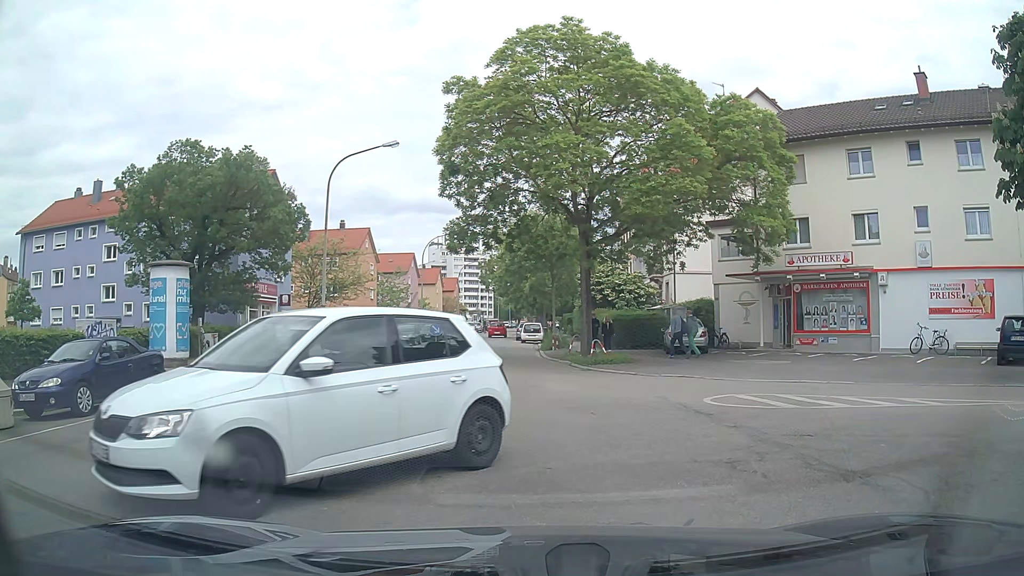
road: tertiary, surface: asphalt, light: Day
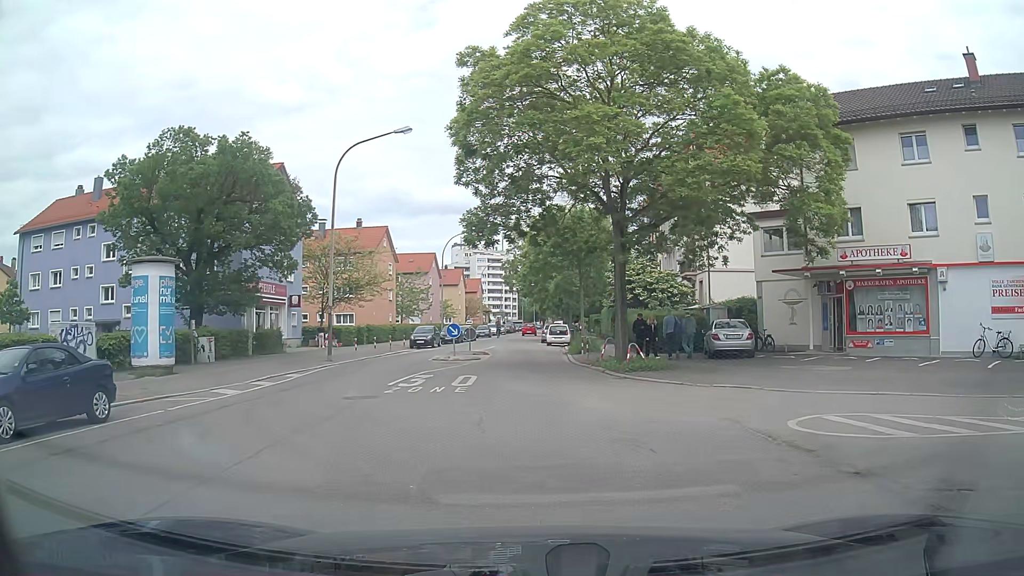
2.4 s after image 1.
(-0.1, +3.2) m; -4°
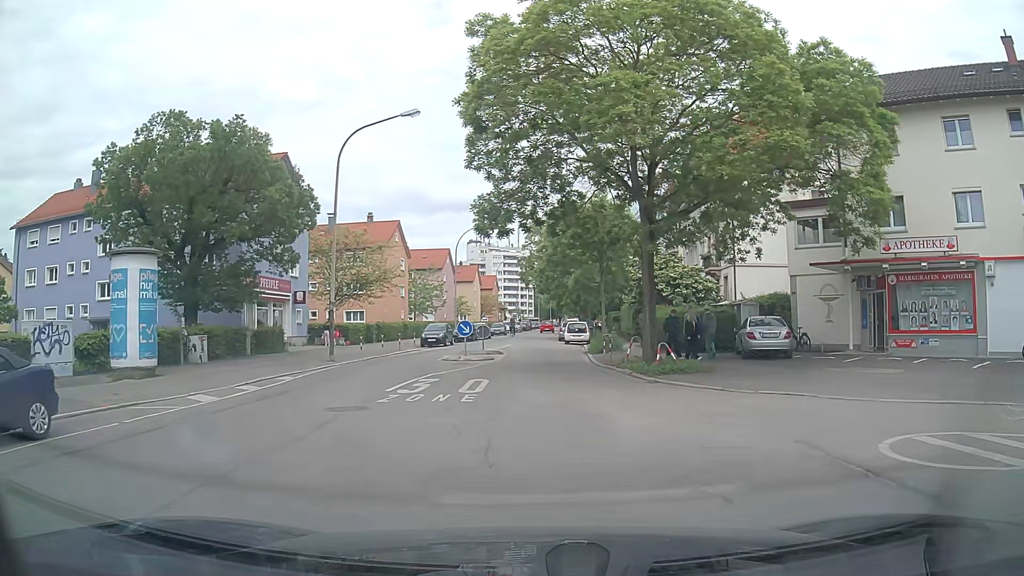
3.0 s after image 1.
(0.0, +2.3) m; -2°
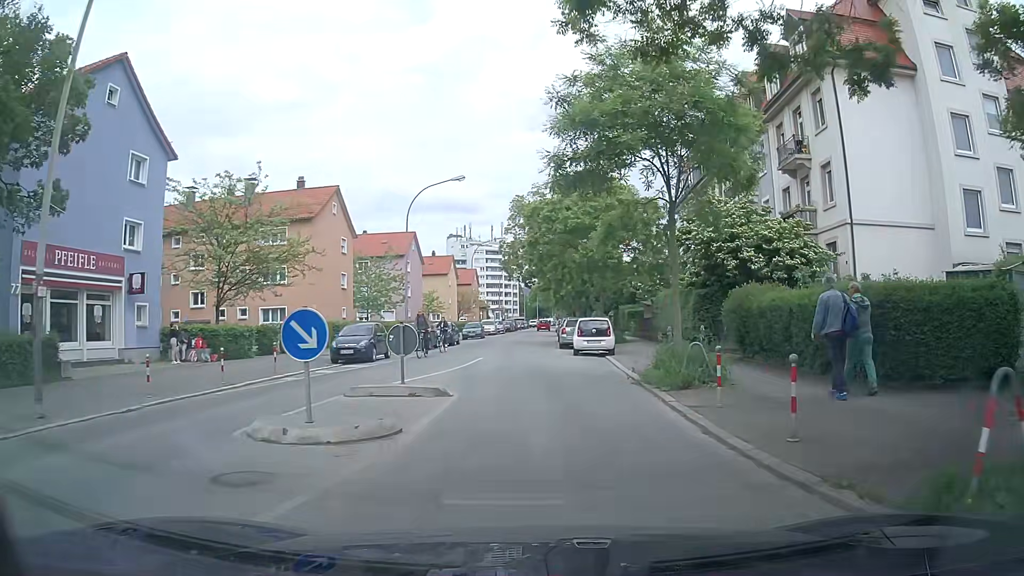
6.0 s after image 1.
(+0.2, +18.2) m; +3°
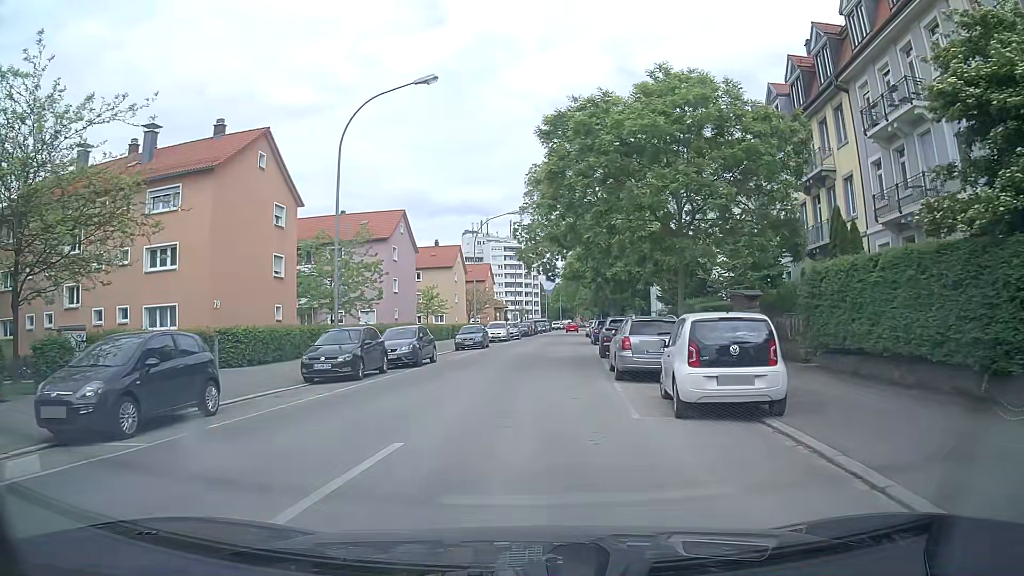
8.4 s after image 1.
(-0.2, +17.0) m; -1°
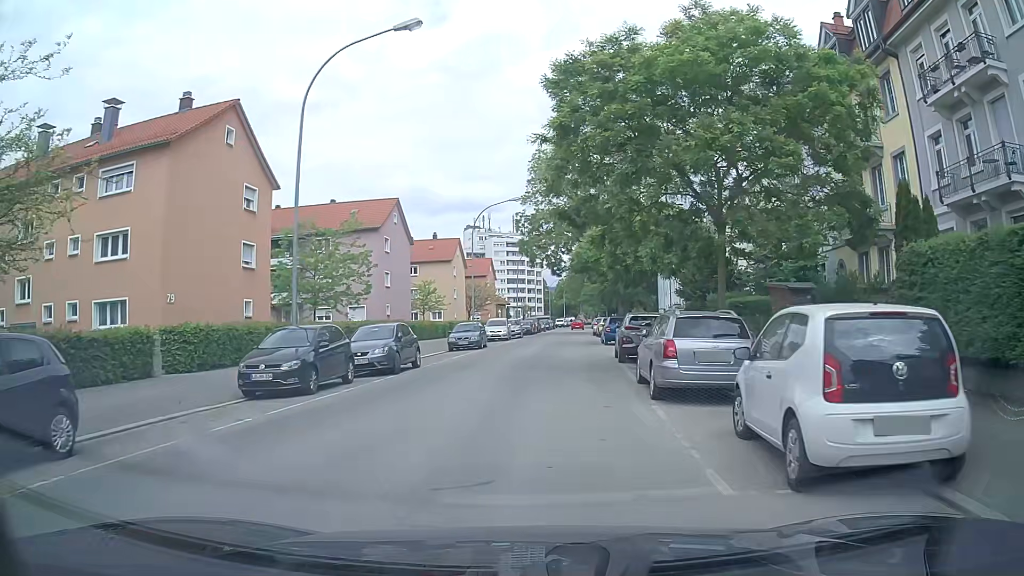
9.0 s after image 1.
(-0.1, +4.4) m; -1°
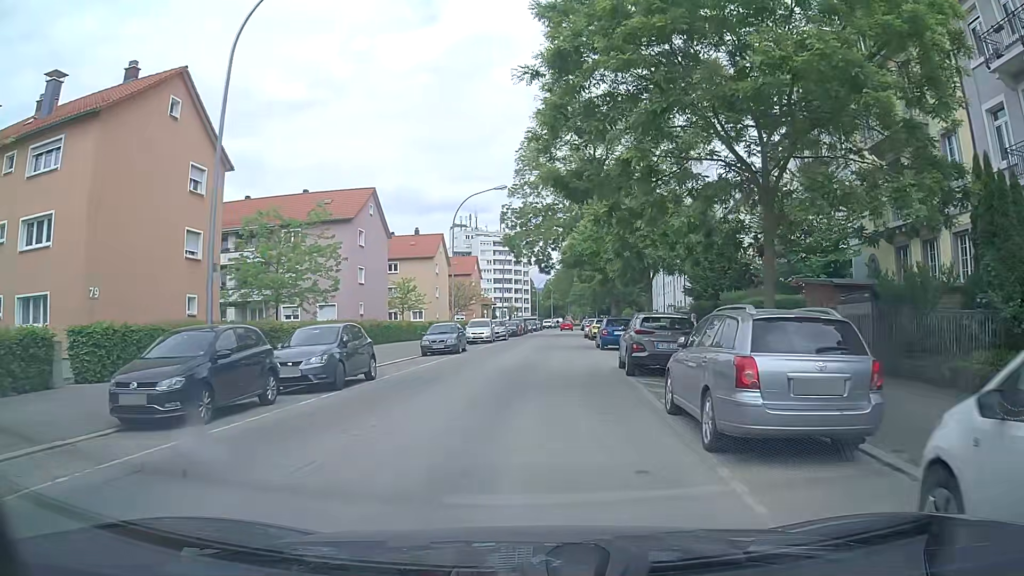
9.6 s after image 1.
(0.0, +4.4) m; +1°
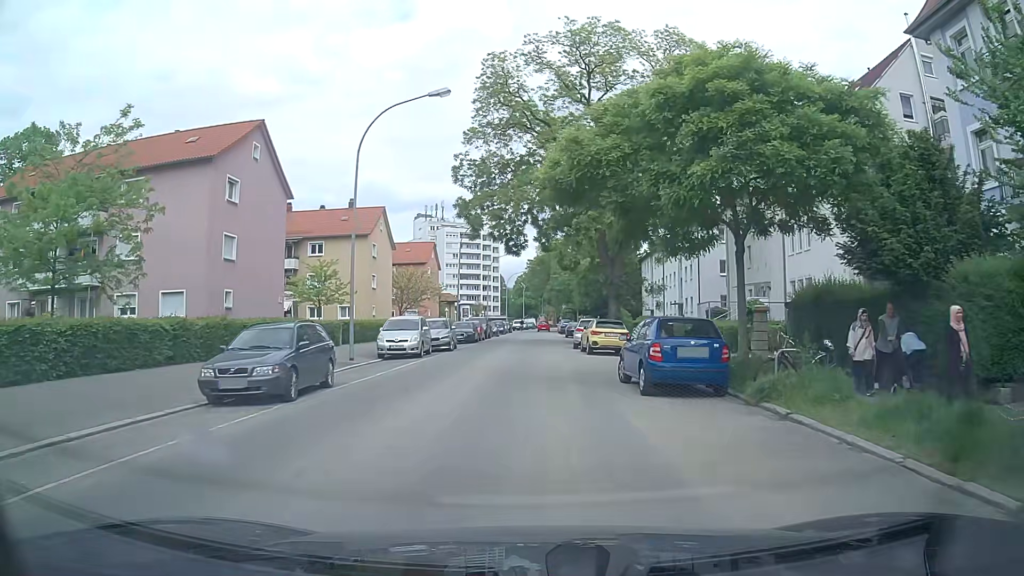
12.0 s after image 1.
(+0.5, +18.0) m; +2°
(0, +10) (0, +20) (+1, +30) (+1, +40) (+2, +50) (+2, +60) (+2, +70) (+3, +80) (+3, +90) (+3, +100) m
